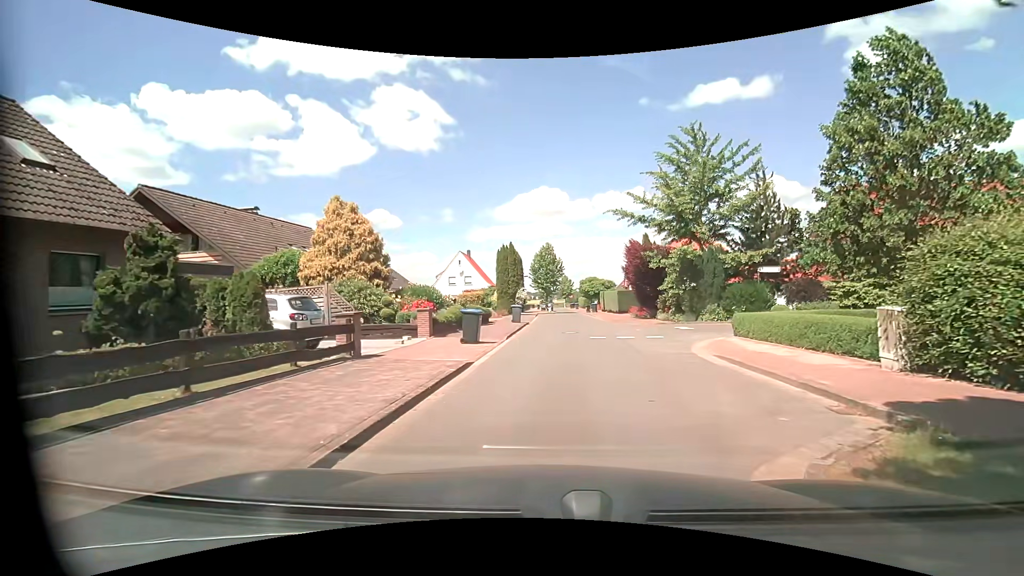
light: Day
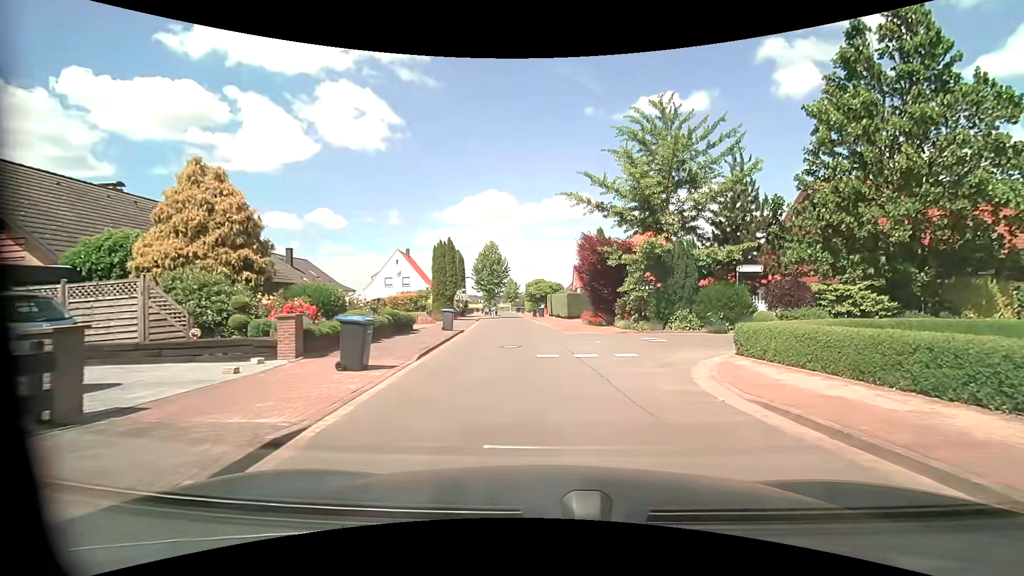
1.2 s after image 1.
(+0.1, +5.4) m; +5°
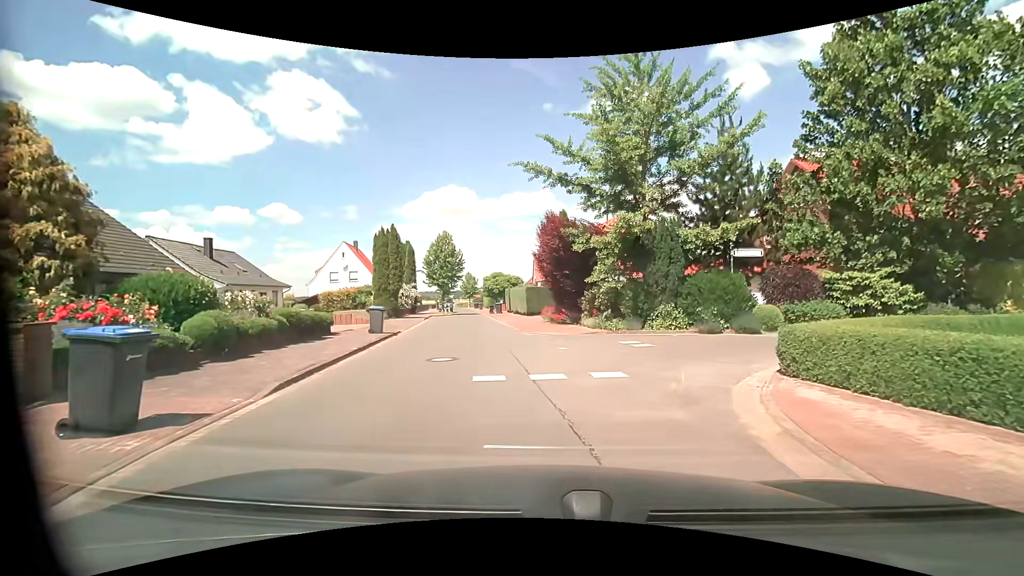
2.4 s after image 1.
(+0.2, +4.6) m; +5°
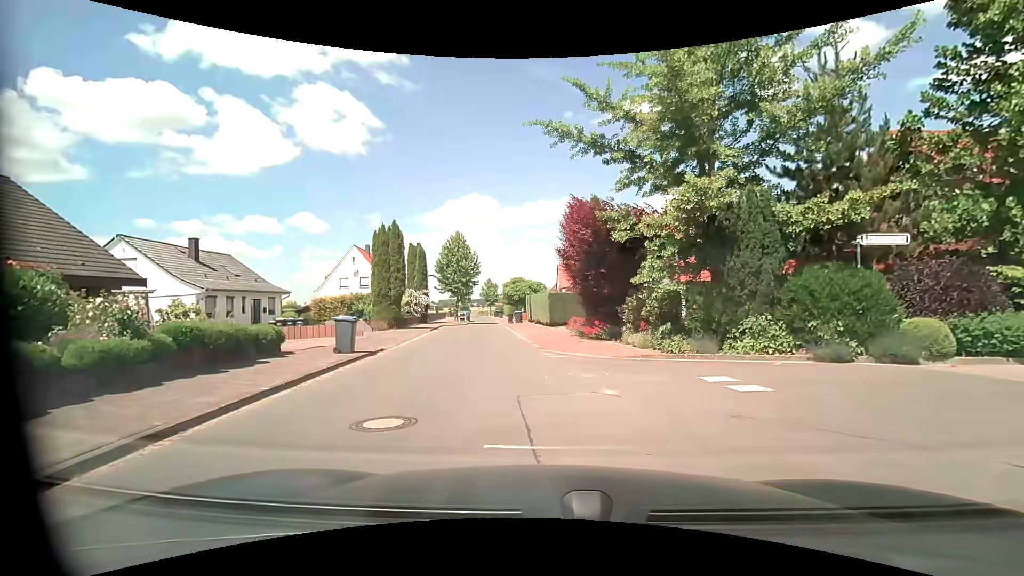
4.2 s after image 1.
(0.0, +5.4) m; -4°
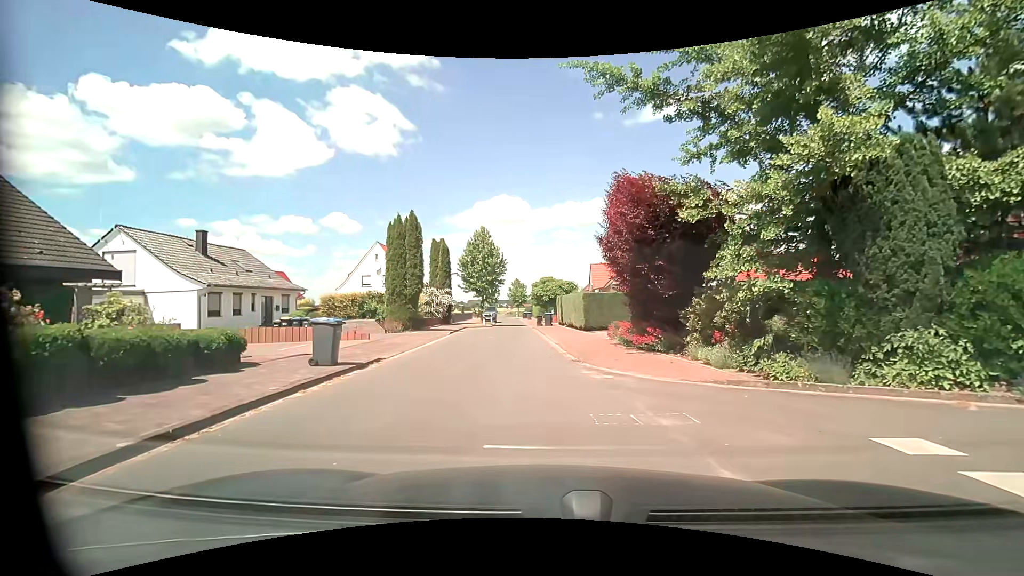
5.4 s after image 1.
(-0.1, +3.6) m; -2°
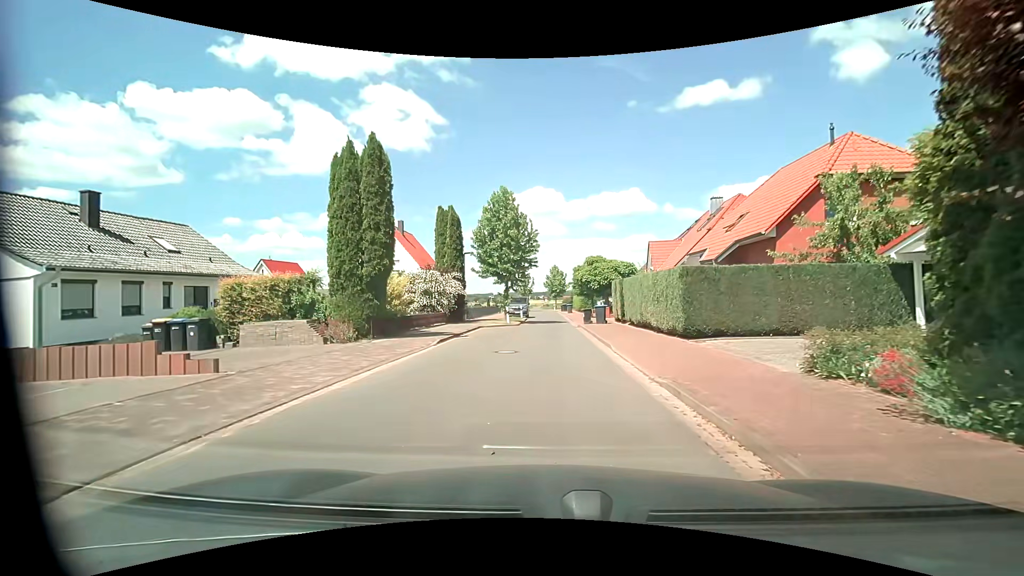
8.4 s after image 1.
(-0.6, +12.8) m; -4°
(0, +10) (0, +20) (0, +30) (0, +40) (0, +50) (0, +60) (0, +70) (0, +80) (-1, +90) (0, +100) m
